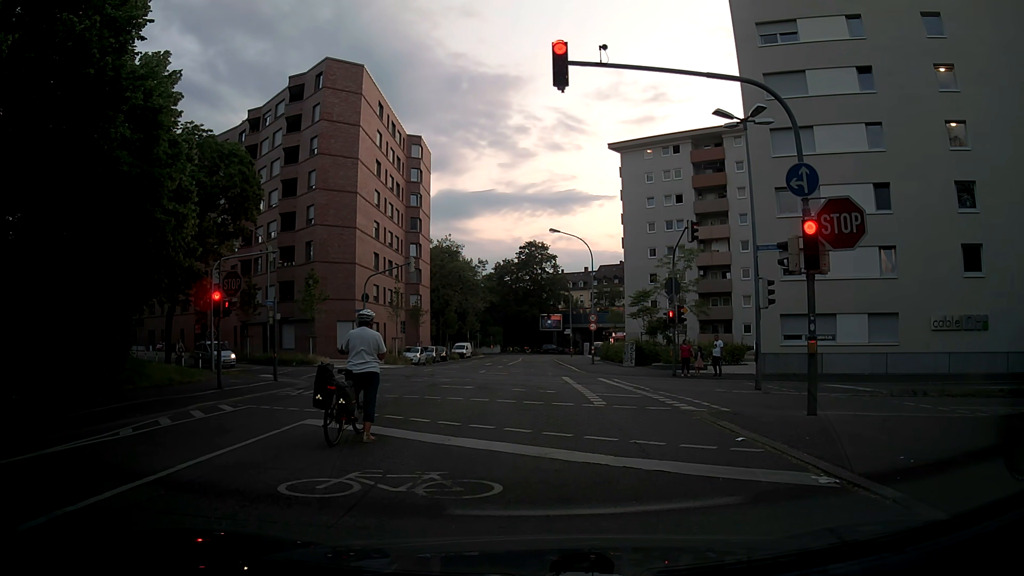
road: tertiary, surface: asphalt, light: Sunrise
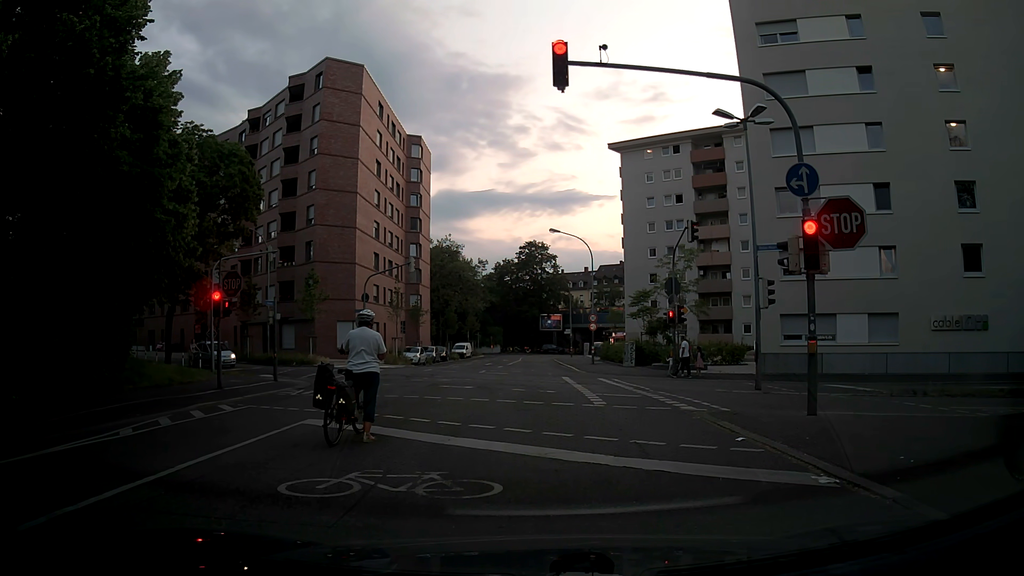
(0.0, 0.0) m; 0°
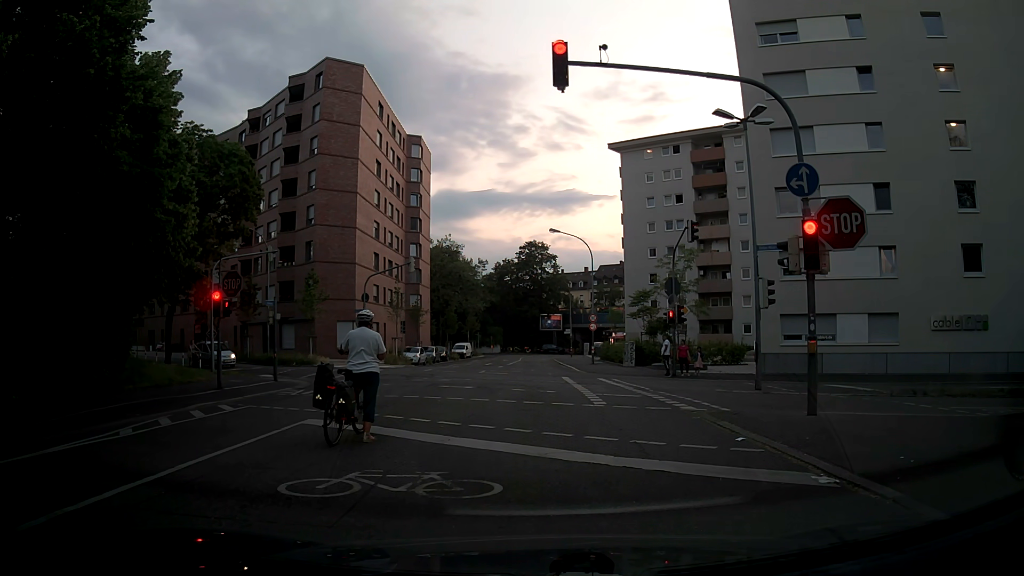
(0.0, 0.0) m; 0°
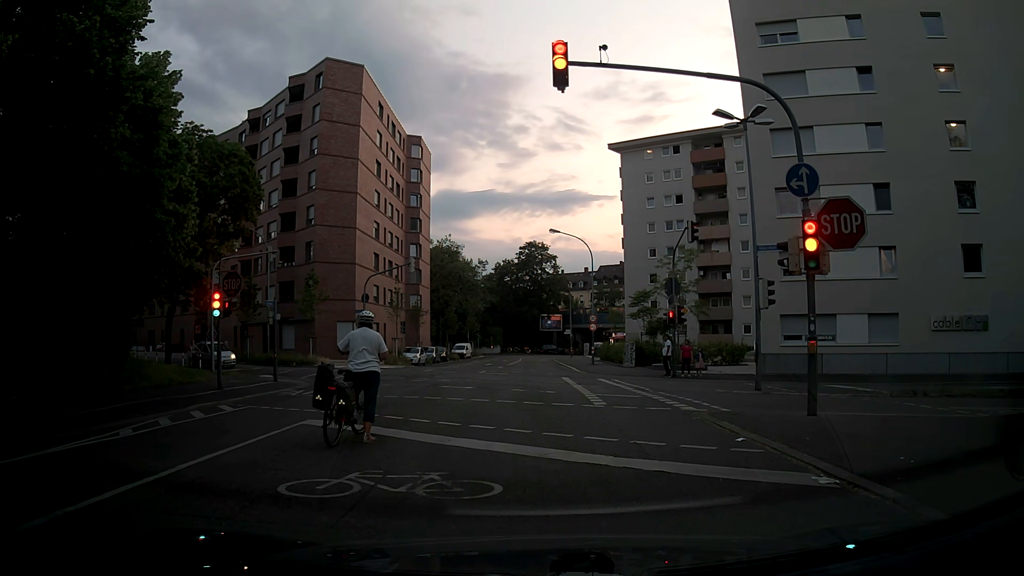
(0.0, 0.0) m; 0°
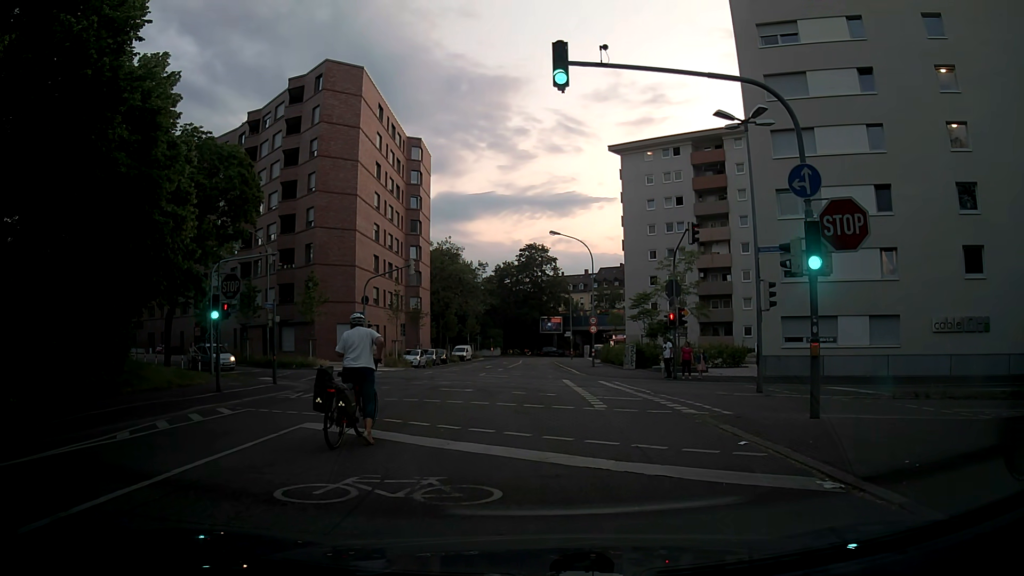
(0.0, +0.1) m; 0°
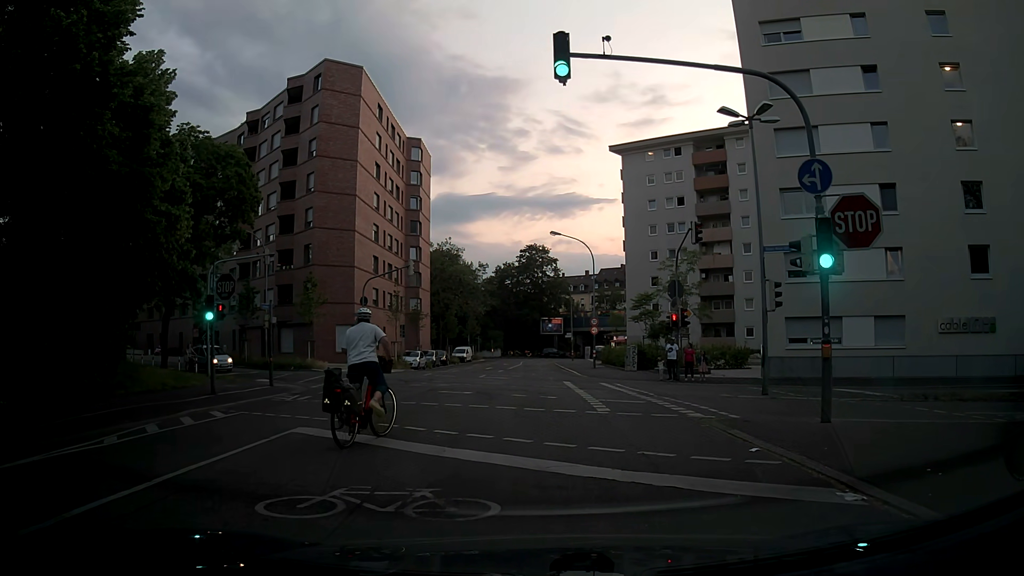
(0.0, +0.5) m; 0°
